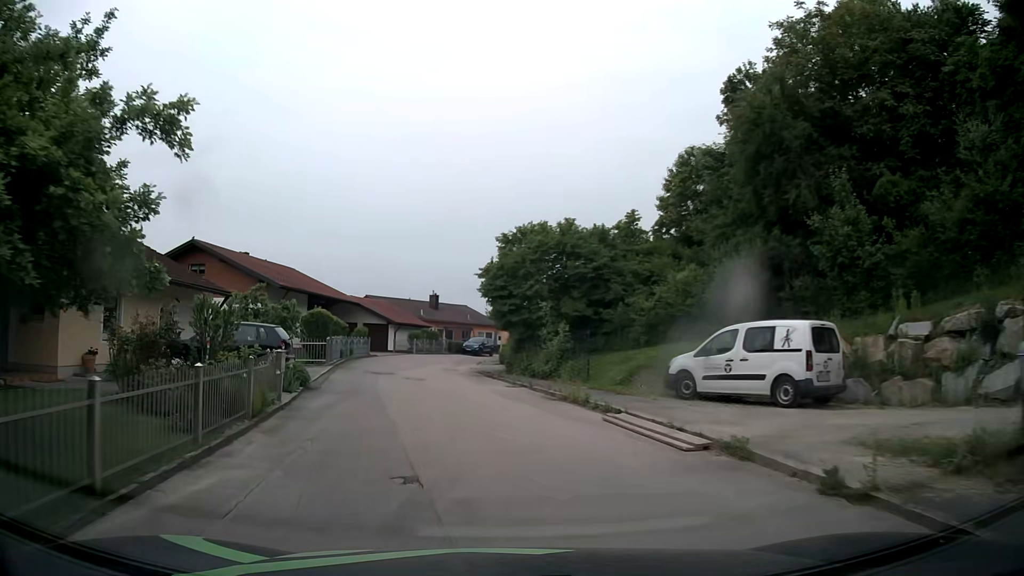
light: Day
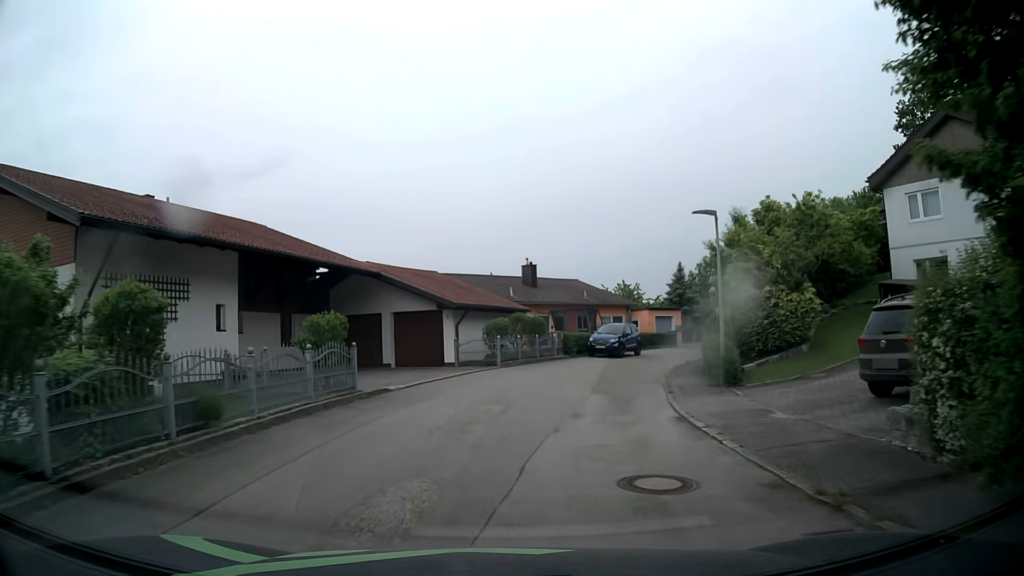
(-2.8, +26.6) m; -9°
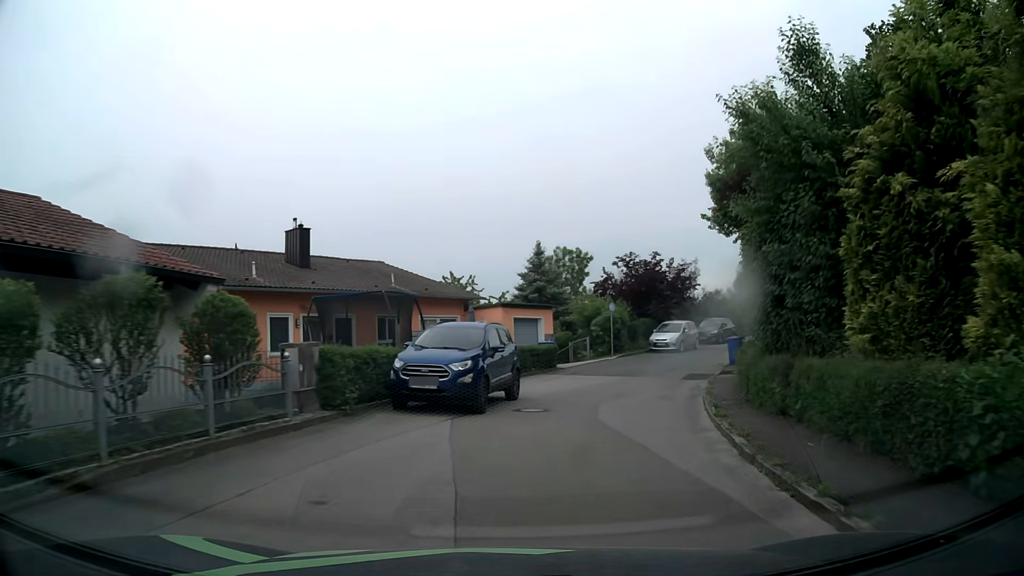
(+2.6, +20.7) m; +16°
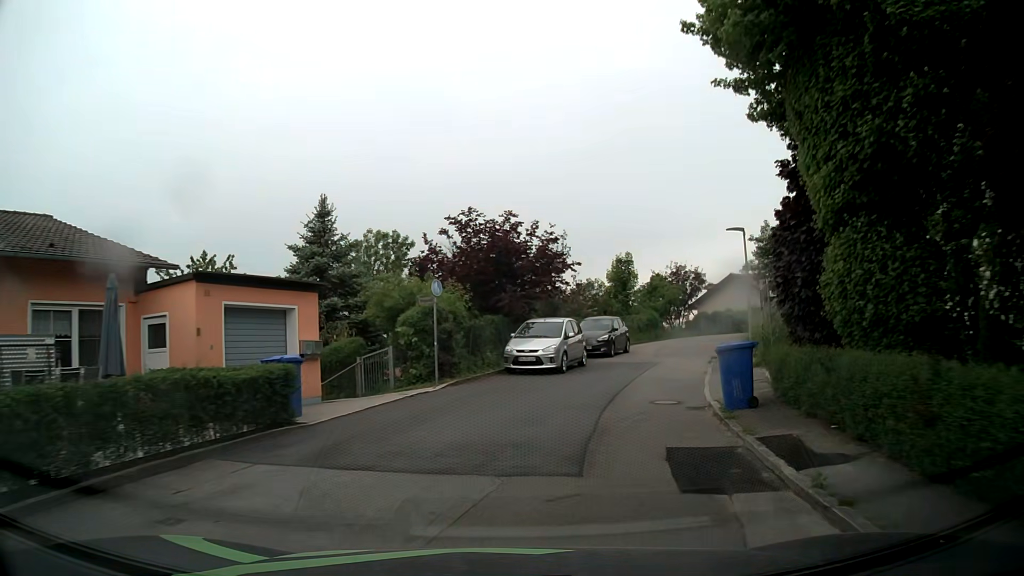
(+2.2, +15.8) m; +14°
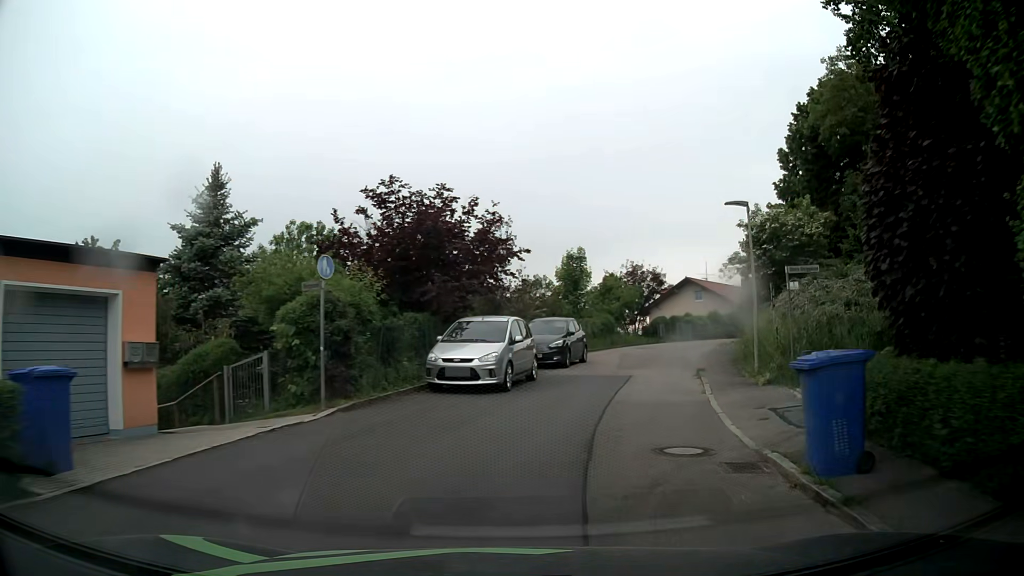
(+0.3, +5.4) m; +6°
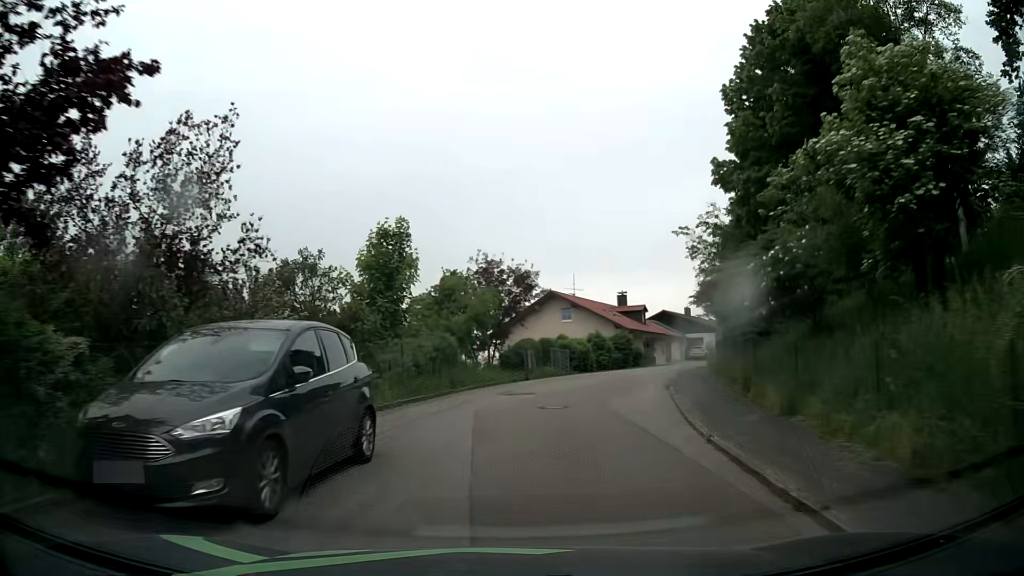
(+2.1, +16.3) m; +13°
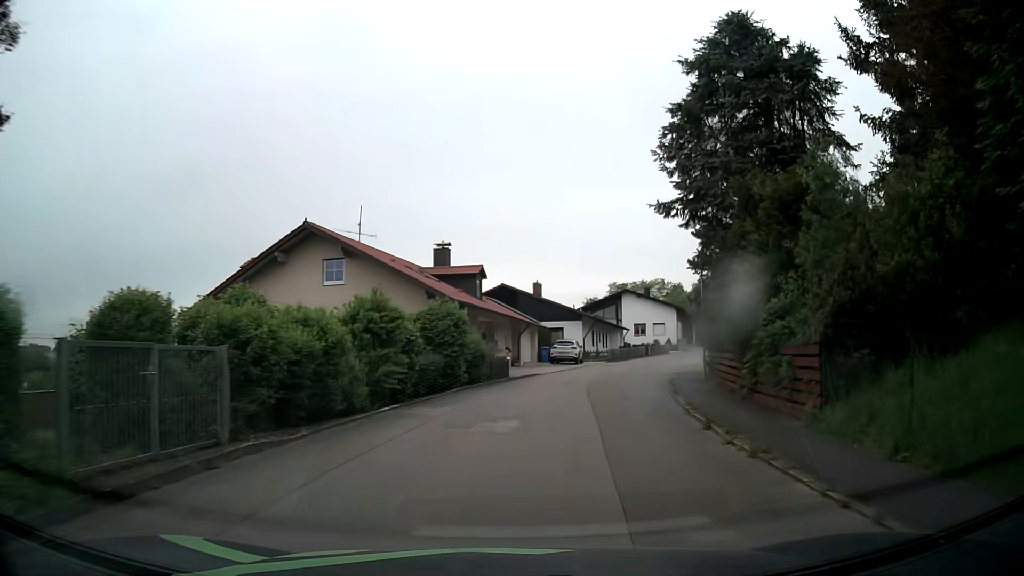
(+3.8, +27.6) m; +16°
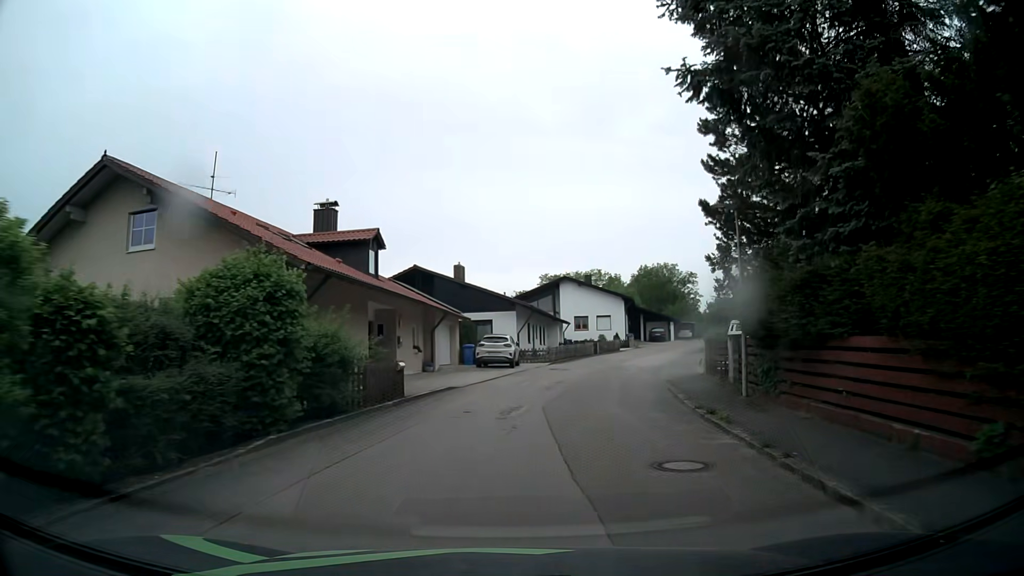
(+0.5, +11.0) m; +5°
(+1, +10) (+2, +20) (+4, +30) (+7, +39) (+10, +49) (+14, +58) (+19, +67) (+24, +75) (+31, +83) (+39, +89) m
